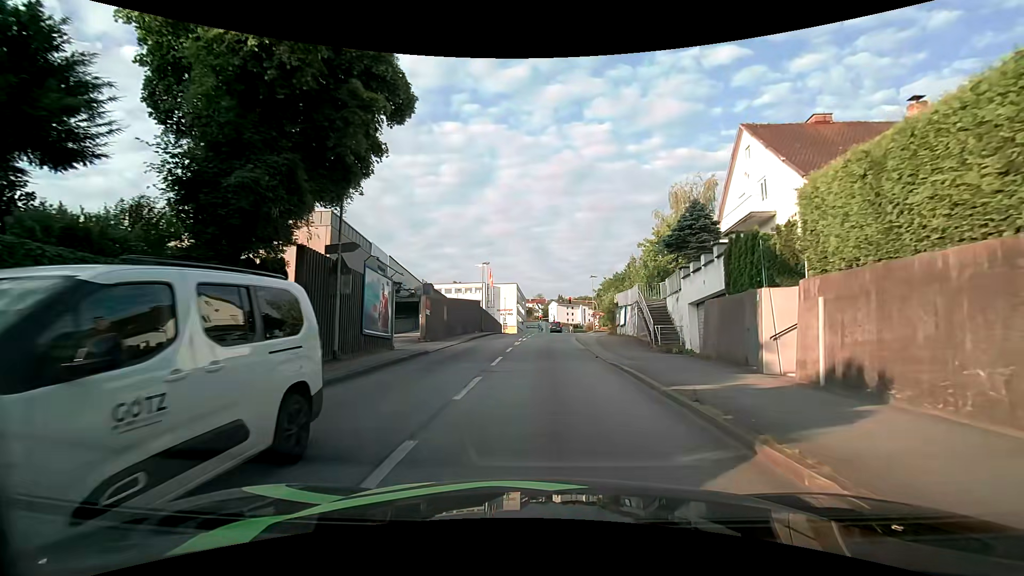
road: tertiary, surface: asphalt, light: Day
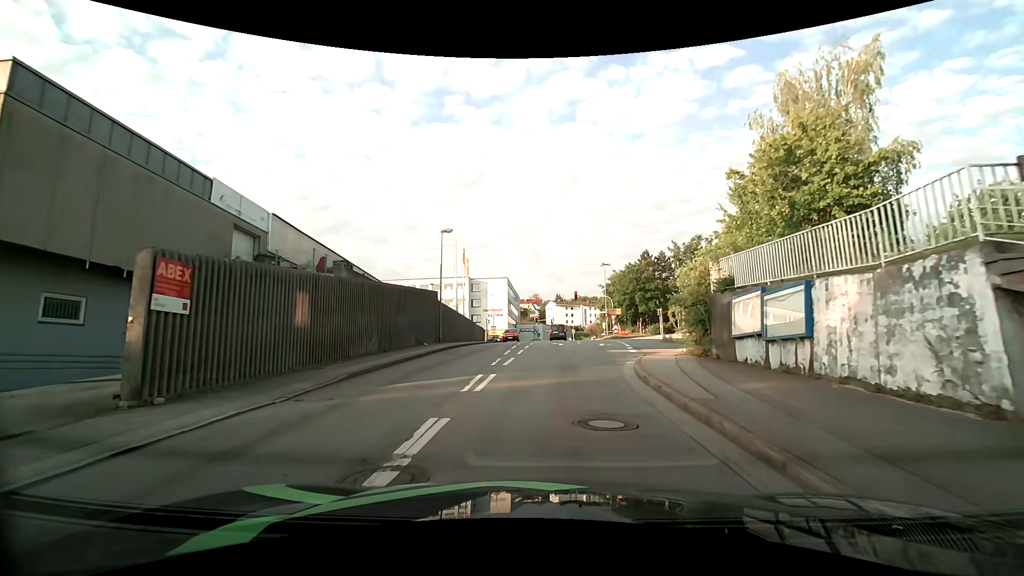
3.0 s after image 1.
(+0.1, +22.1) m; 0°
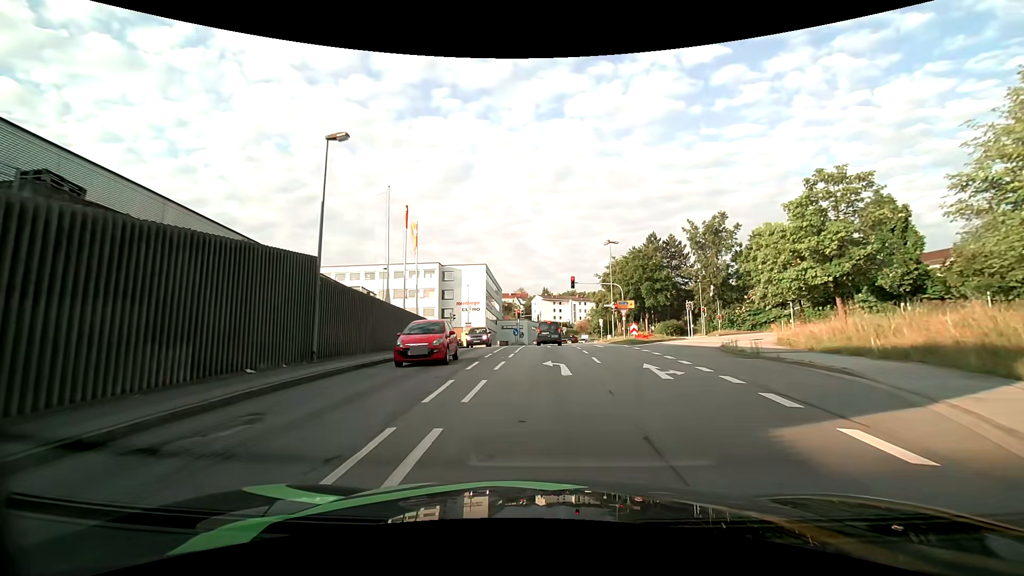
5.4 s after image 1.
(+0.3, +17.3) m; +2°
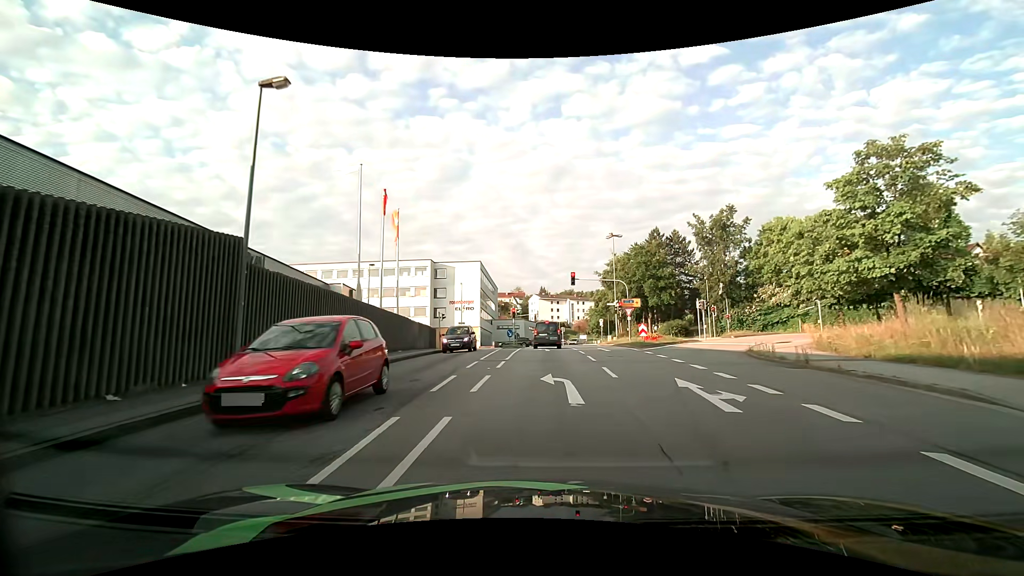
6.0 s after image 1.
(0.0, +4.1) m; 0°
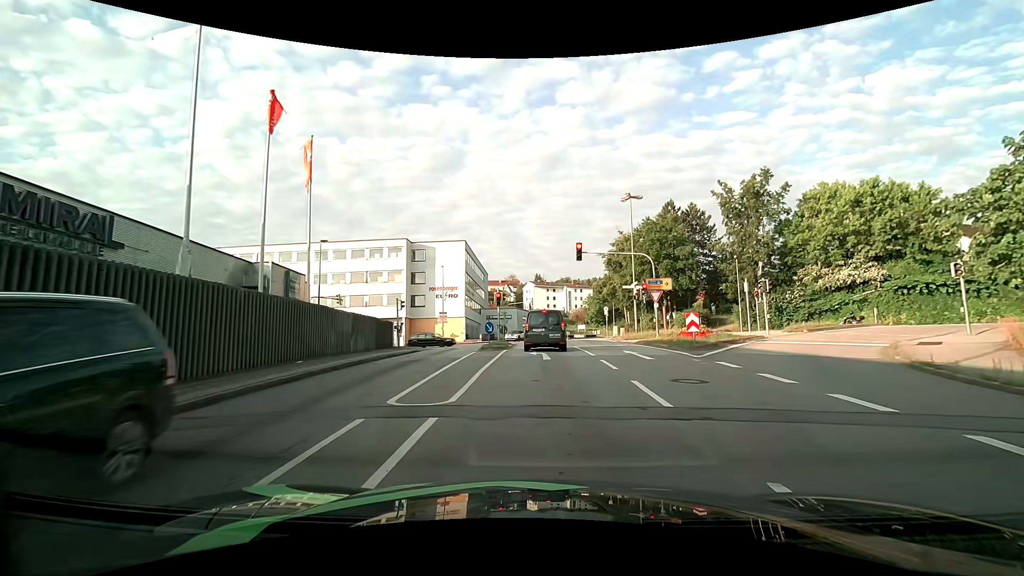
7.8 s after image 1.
(+0.1, +11.3) m; 0°
